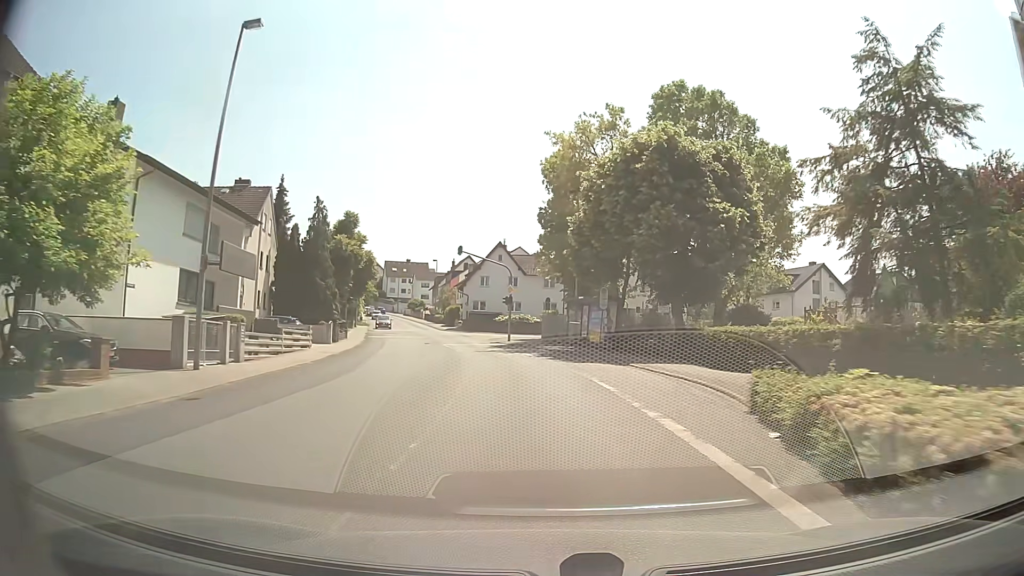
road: secondary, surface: asphalt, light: Day
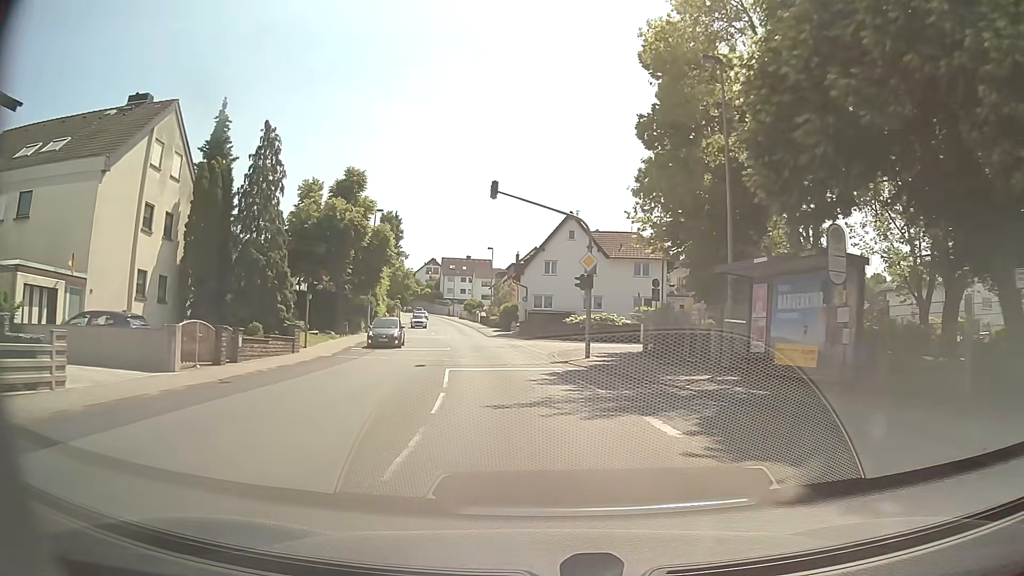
(-0.9, +23.1) m; -6°
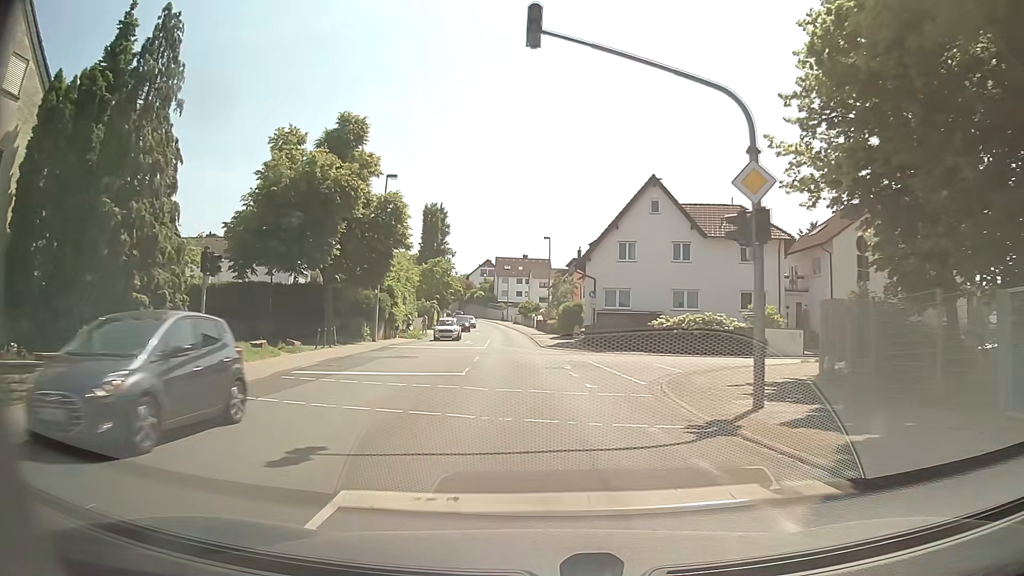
(-0.7, +15.4) m; -5°
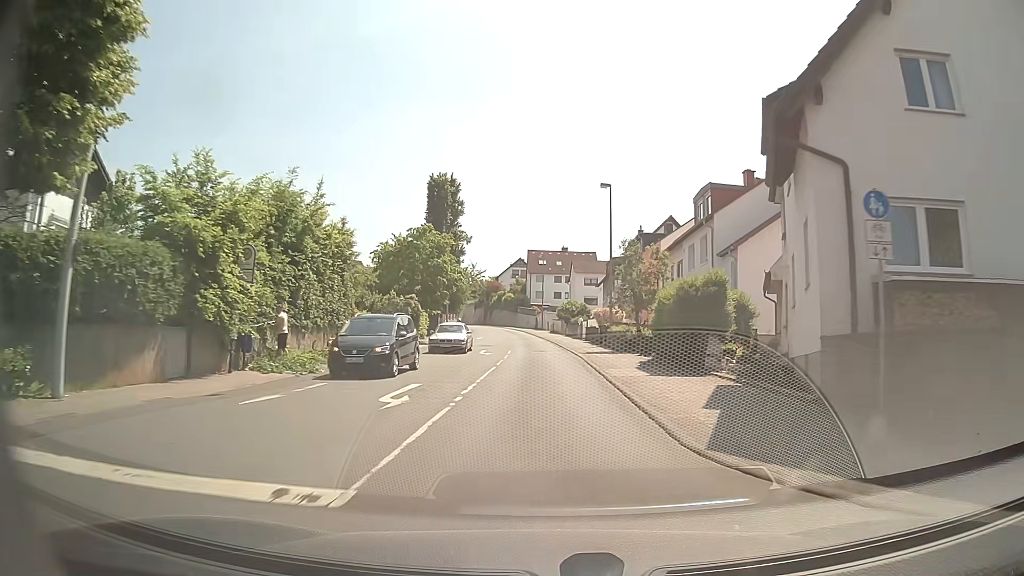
(-1.4, +30.8) m; -4°
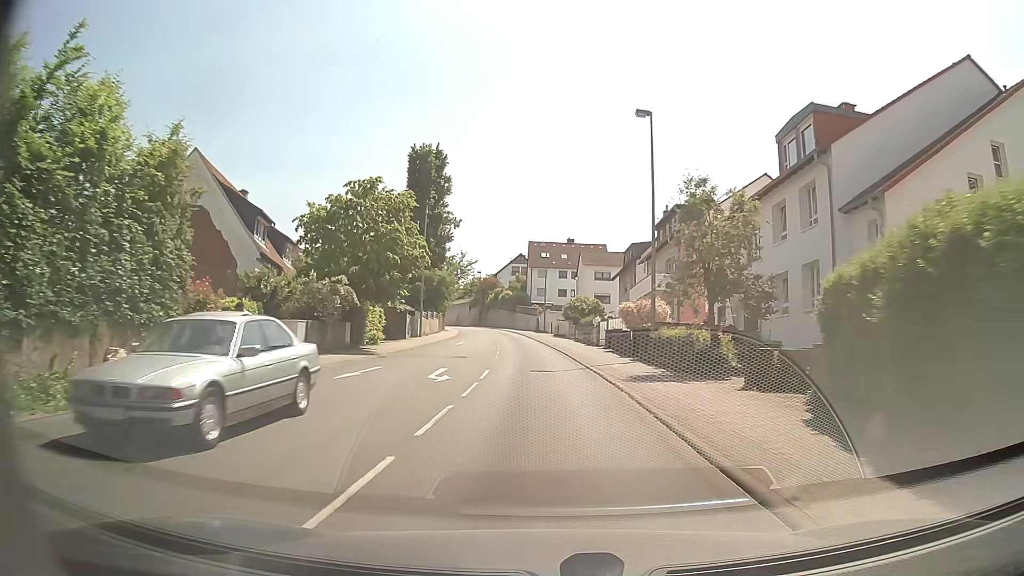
(0.0, +15.3) m; 0°
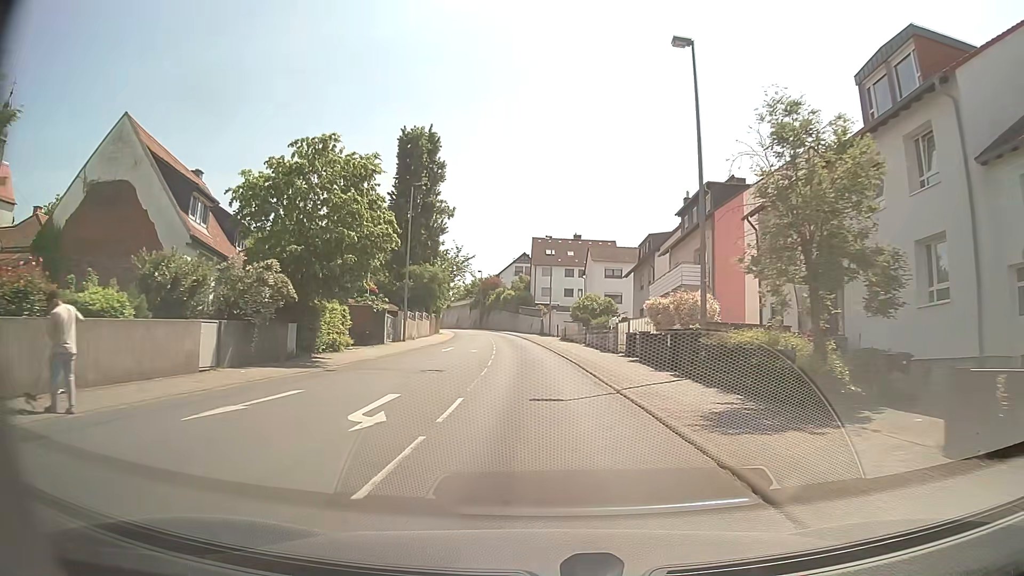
(-0.1, +7.7) m; -1°
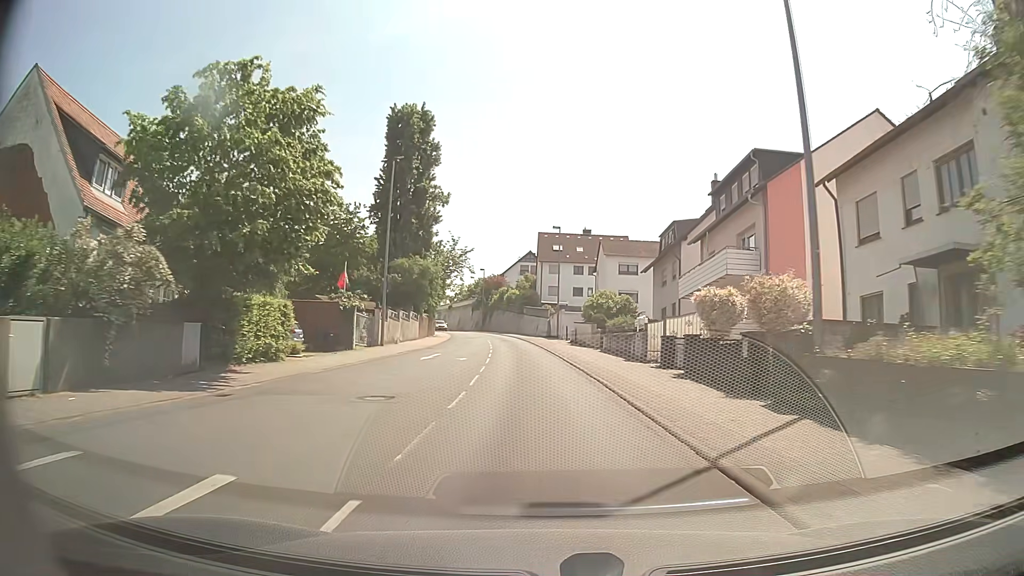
(0.0, +7.7) m; -1°
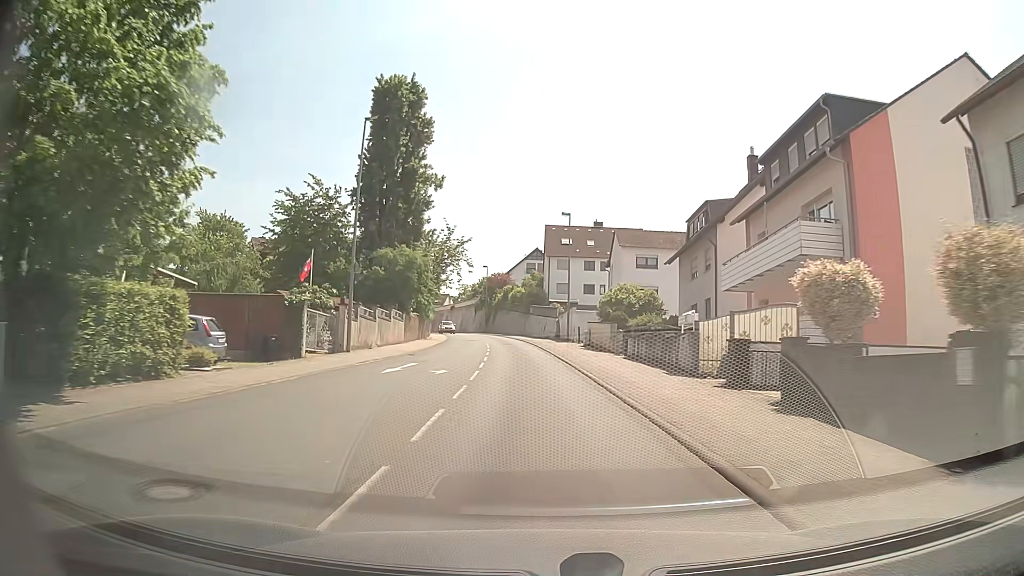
(-0.1, +7.7) m; -1°
(0, +10) (0, +20) (-1, +30) (-2, +40) (-2, +50) (-4, +60) (-5, +70) (-7, +80) (-9, +89) (-12, +99) m
